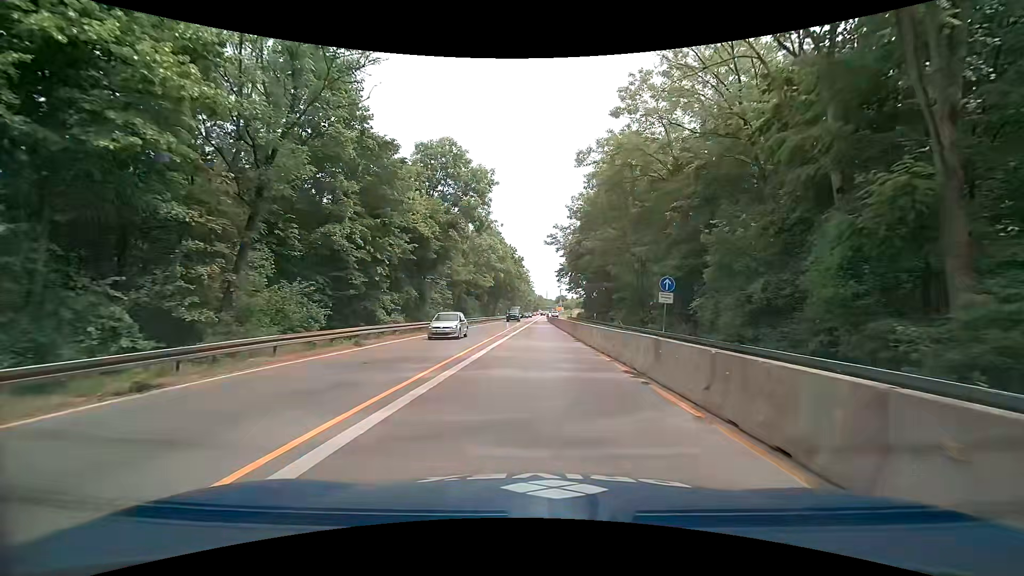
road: trunk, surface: asphalt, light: Day
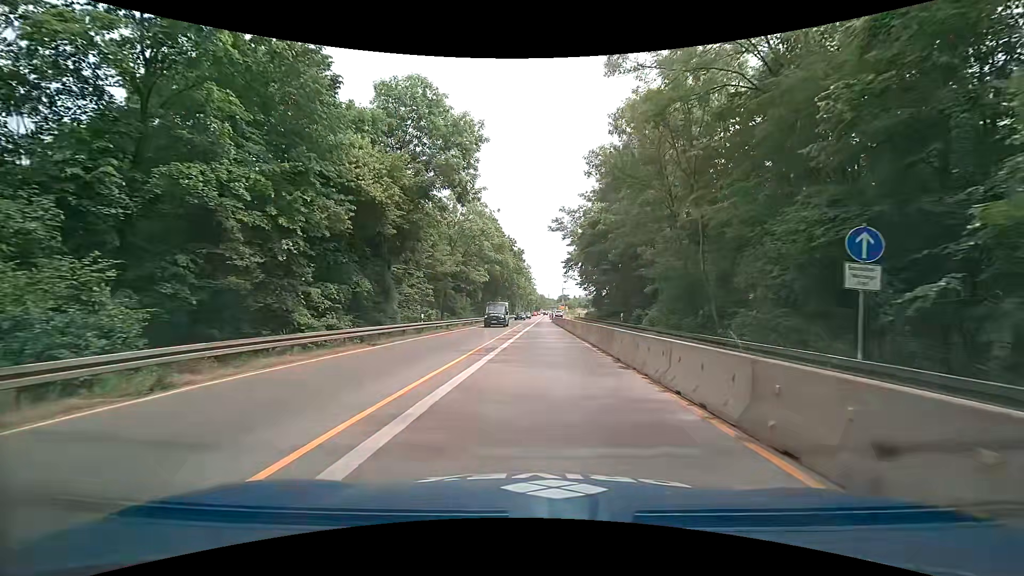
(+0.2, +11.9) m; +1°
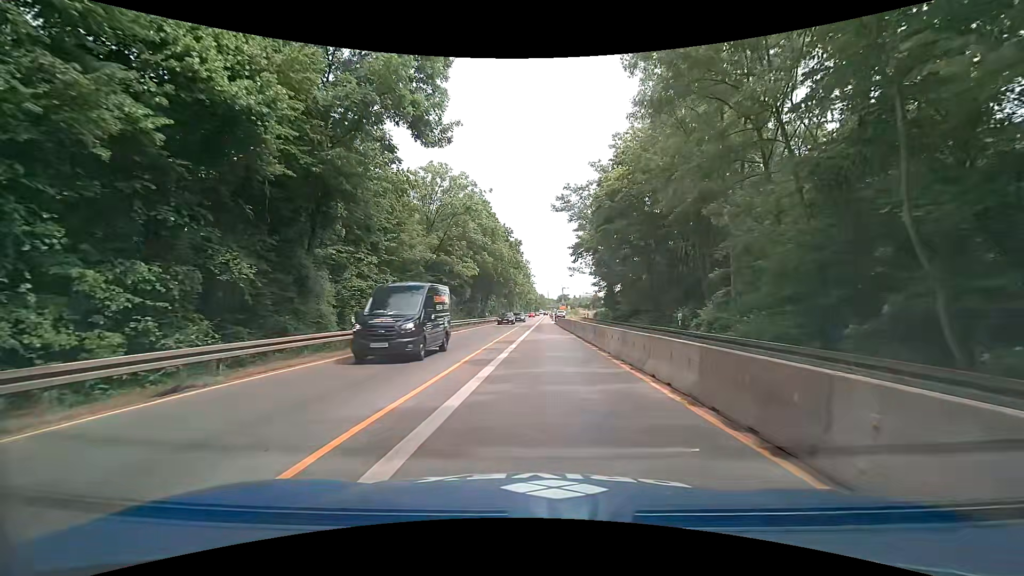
(0.0, +12.0) m; +1°
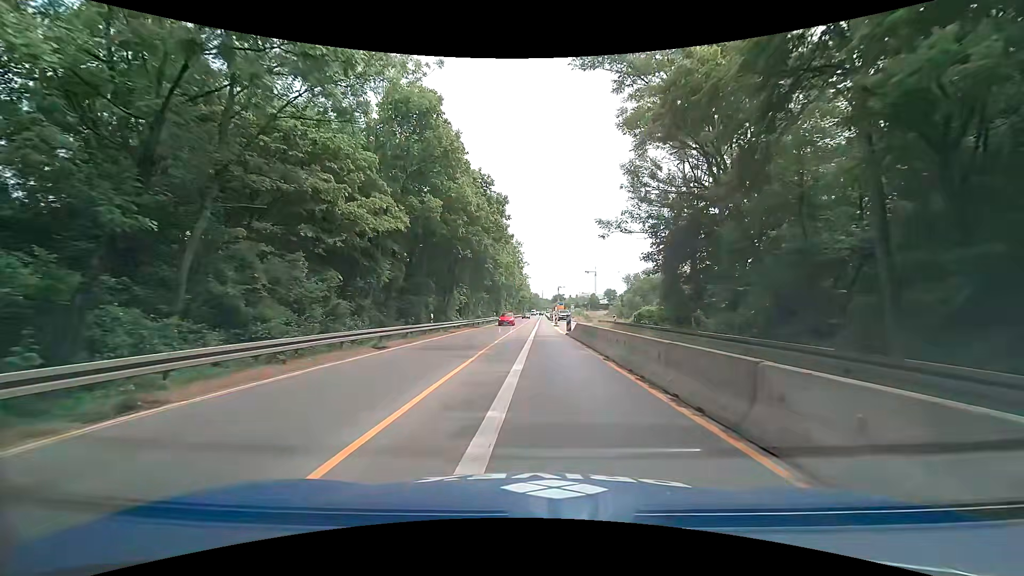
(-0.3, +30.5) m; 0°
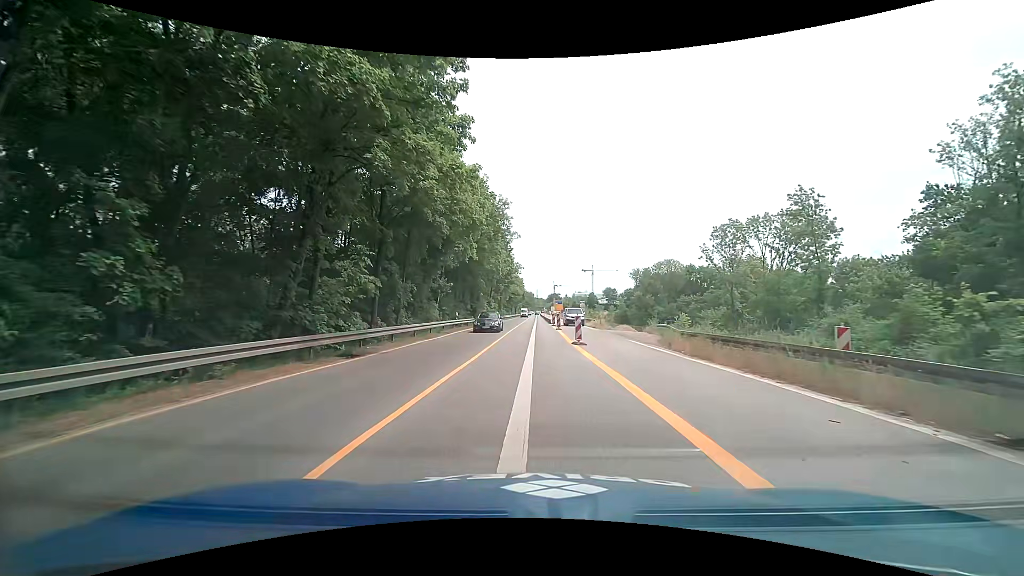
(+0.2, +31.0) m; +2°
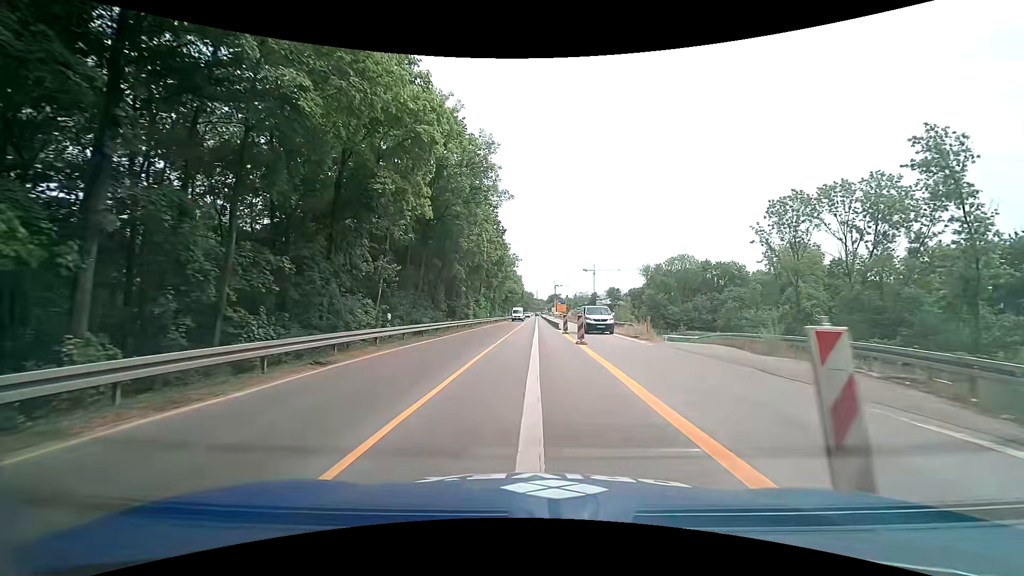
(-0.3, +18.8) m; -1°
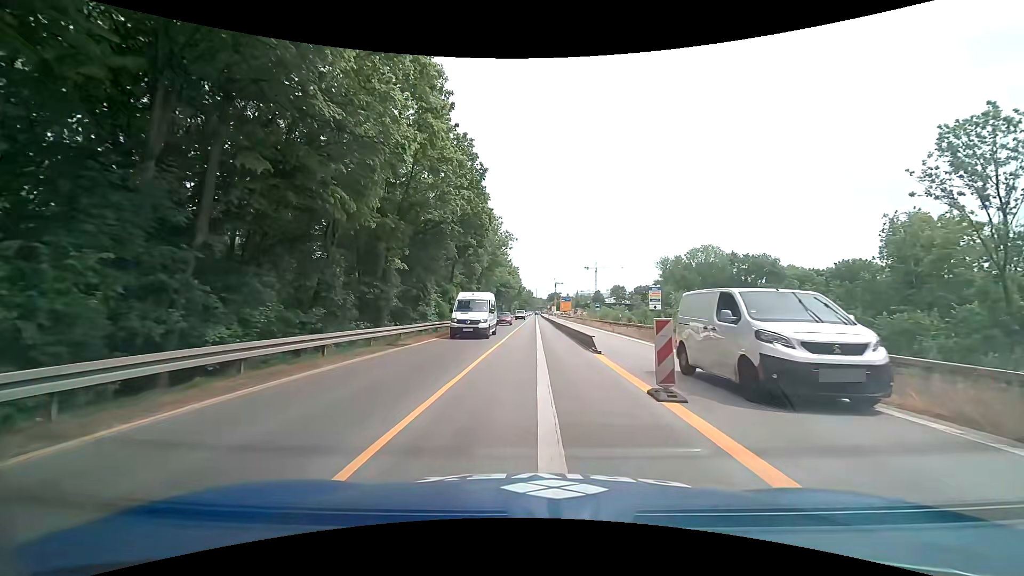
(-0.1, +25.2) m; +1°
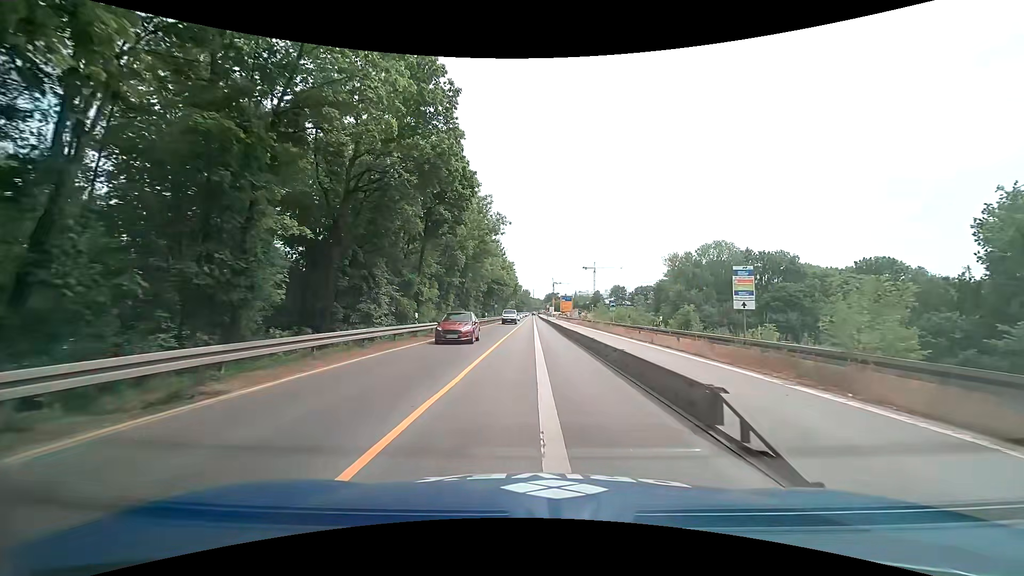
(-0.2, +12.7) m; -1°
(0, +10) (0, +20) (0, +30) (0, +40) (0, +50) (0, +60) (0, +70) (+1, +80) (+1, +90) (+1, +100) m
